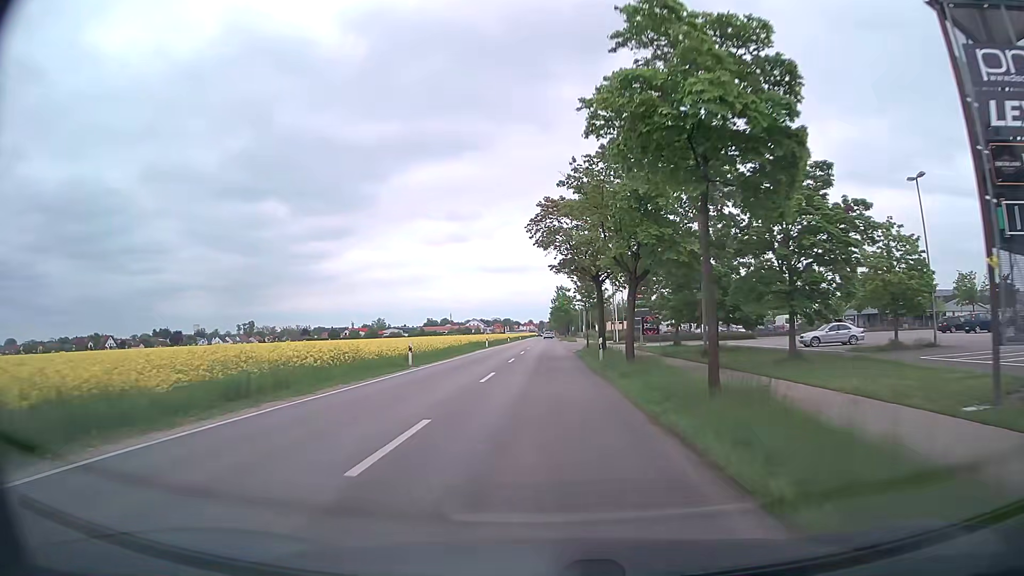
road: secondary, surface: asphalt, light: Day
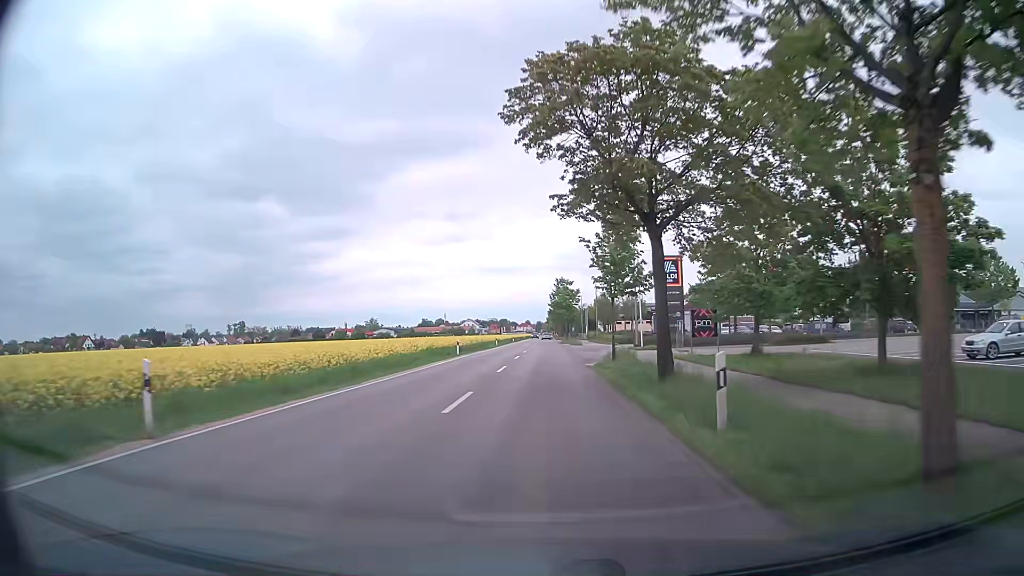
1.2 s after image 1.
(+0.1, +19.0) m; 0°
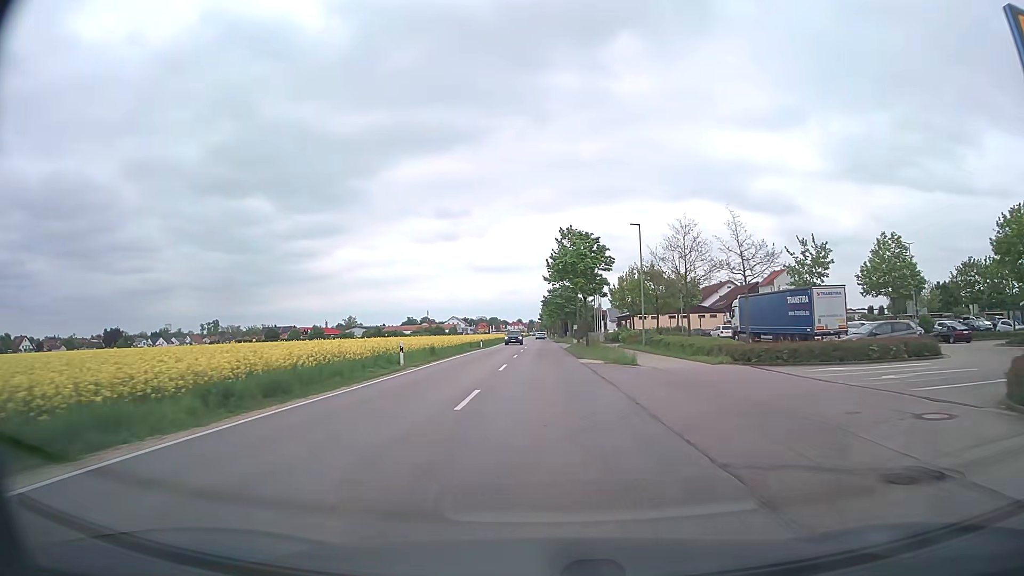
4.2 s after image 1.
(+0.1, +47.9) m; +1°
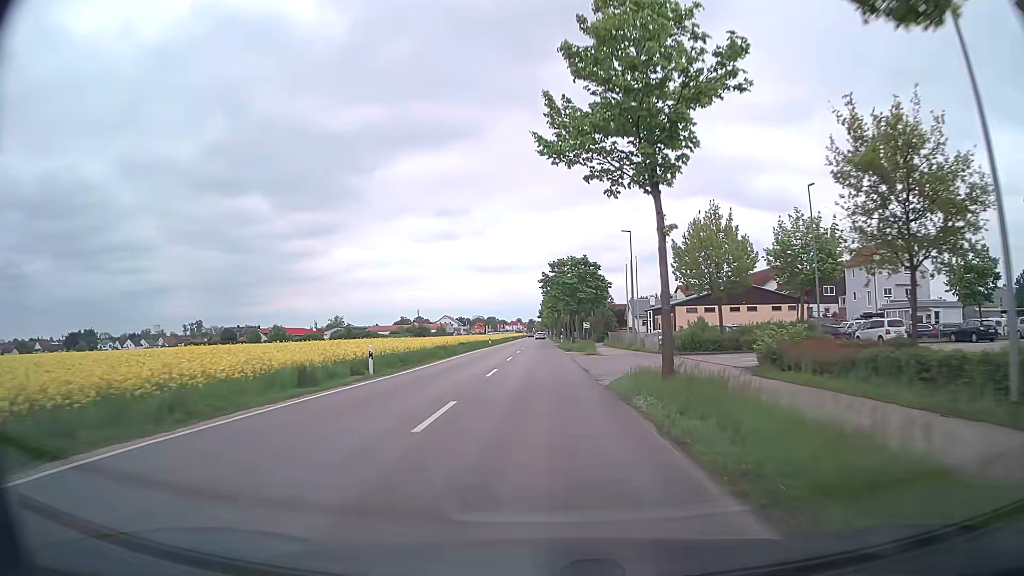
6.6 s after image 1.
(+0.1, +38.7) m; 0°
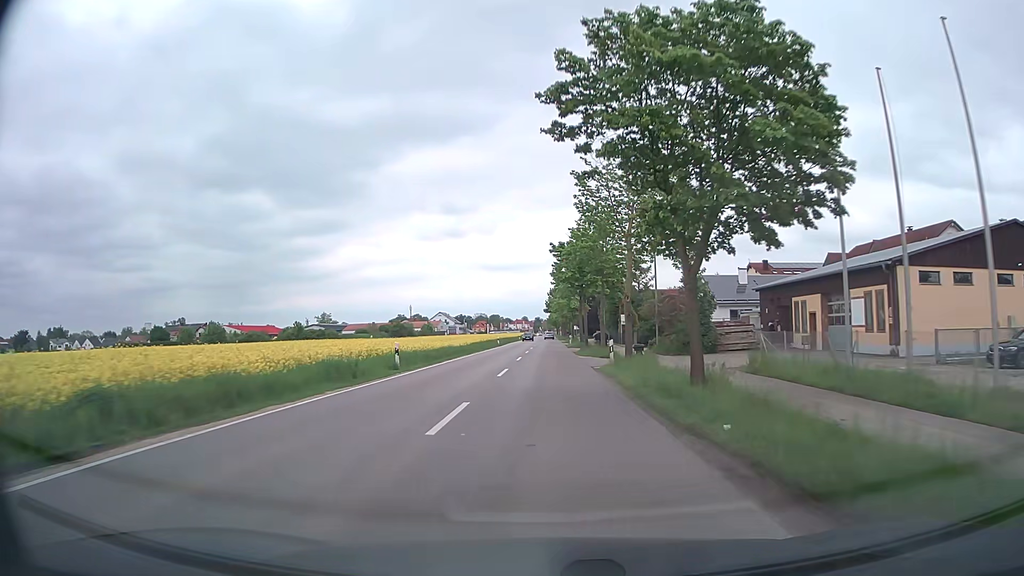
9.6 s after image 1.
(-0.2, +48.4) m; 0°
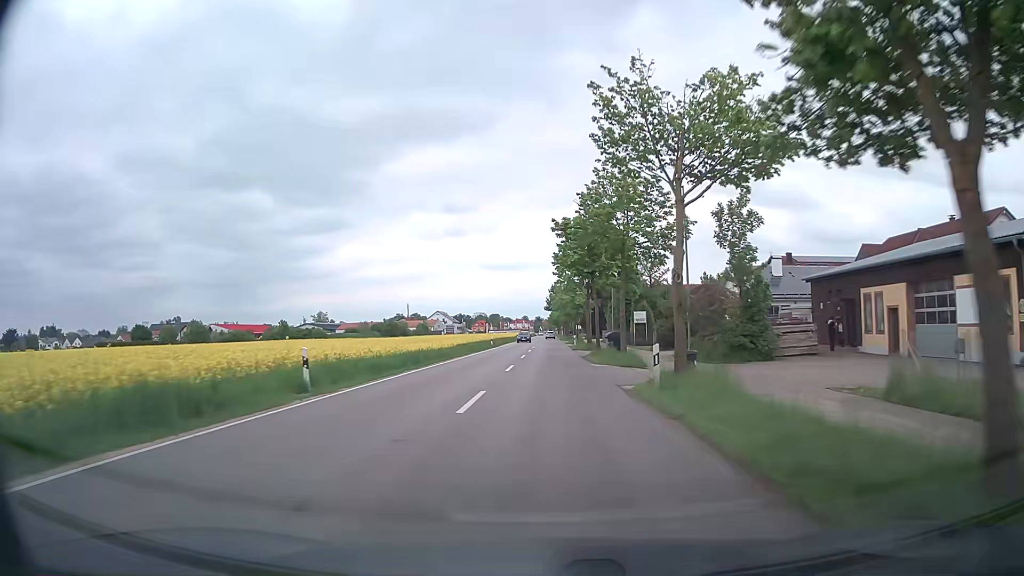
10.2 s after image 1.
(0.0, +9.7) m; 0°
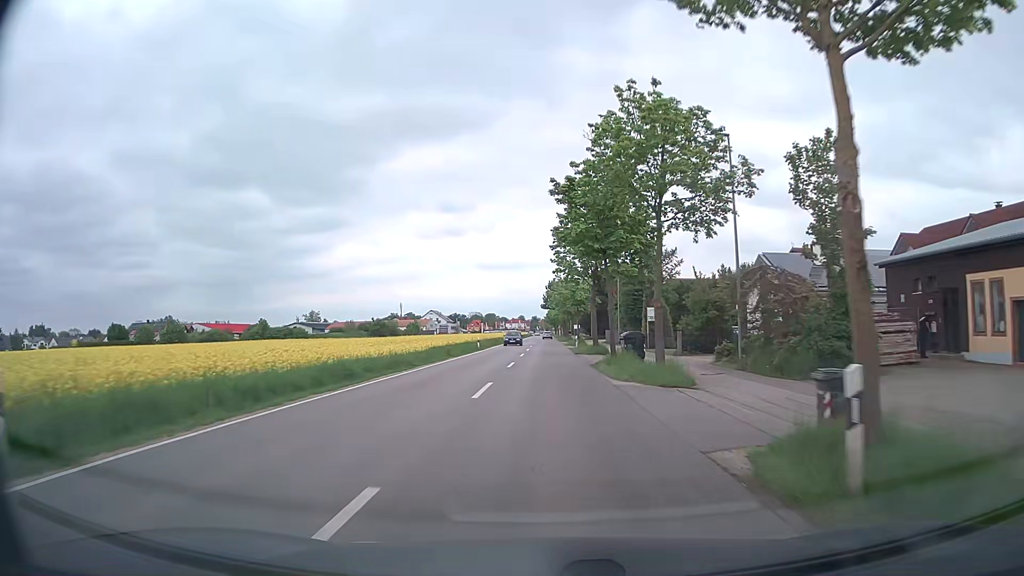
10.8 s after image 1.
(0.0, +9.6) m; 0°
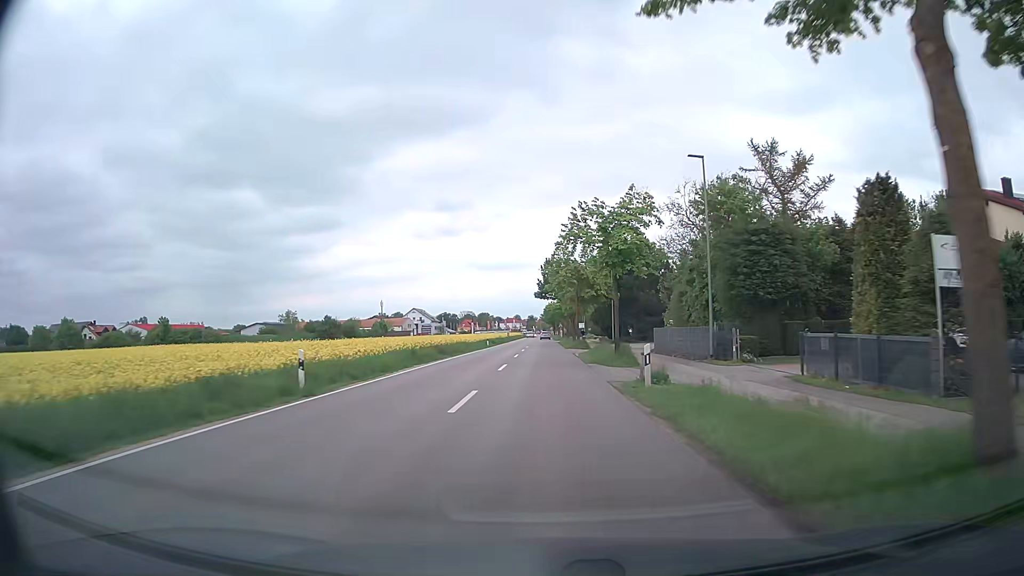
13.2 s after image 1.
(+0.2, +38.5) m; 0°
(0, +10) (0, +20) (0, +30) (0, +40) (0, +50) (0, +60) (0, +70) (0, +80) (0, +90) (0, +100) m
